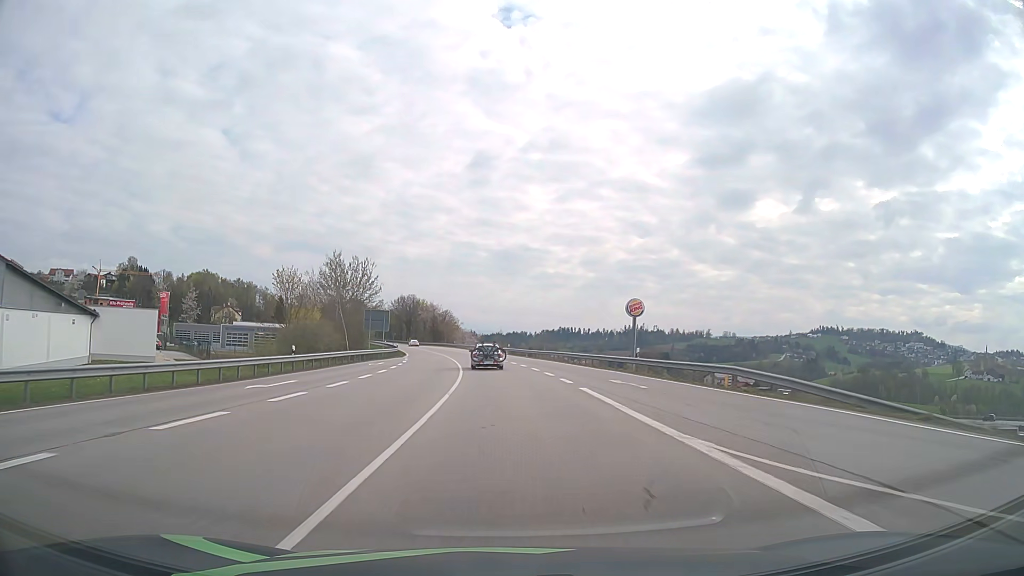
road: primary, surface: asphalt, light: Day
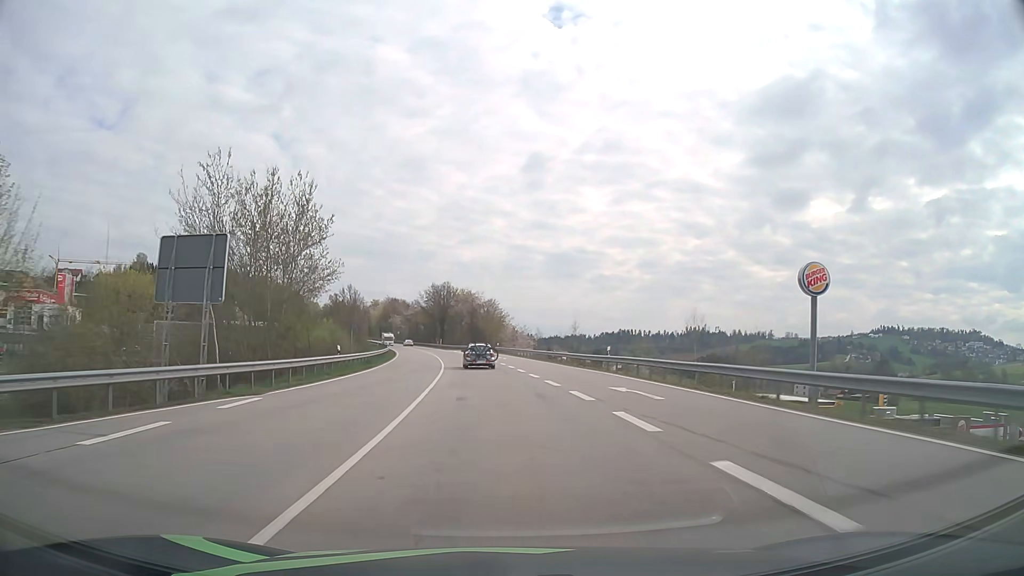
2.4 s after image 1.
(-1.9, +50.4) m; -5°
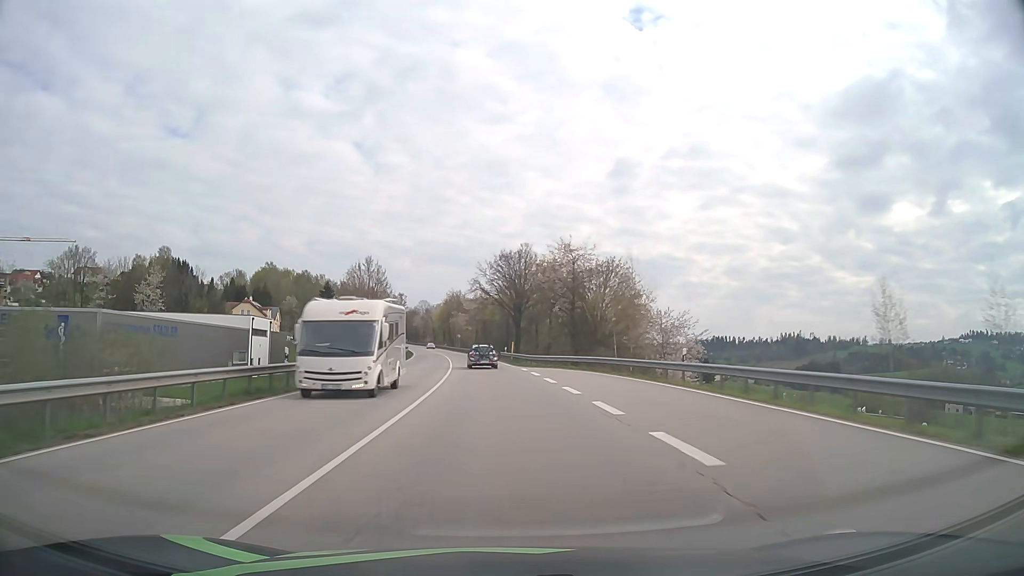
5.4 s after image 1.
(-4.3, +62.8) m; -8°
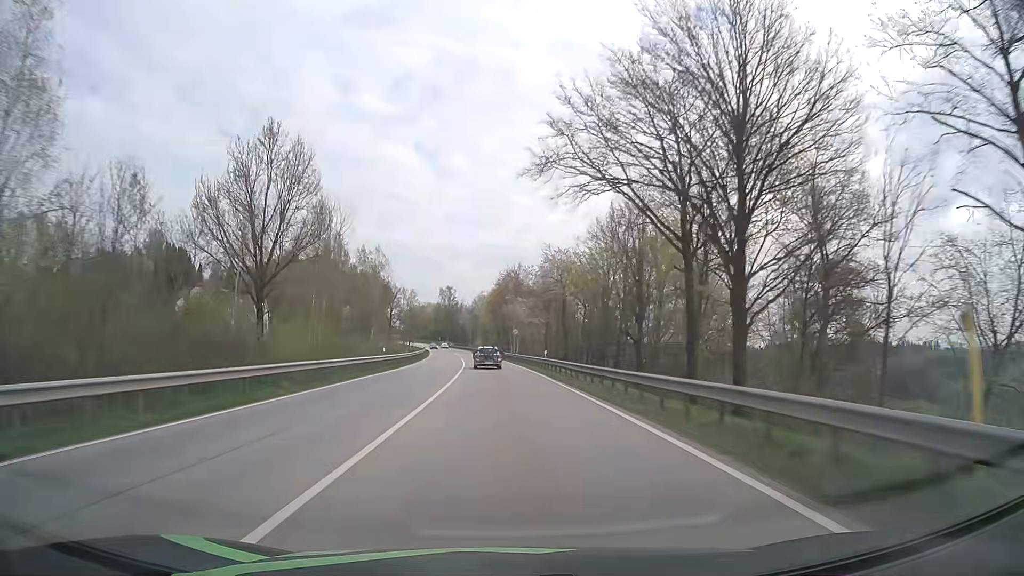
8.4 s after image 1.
(-3.4, +64.3) m; -6°
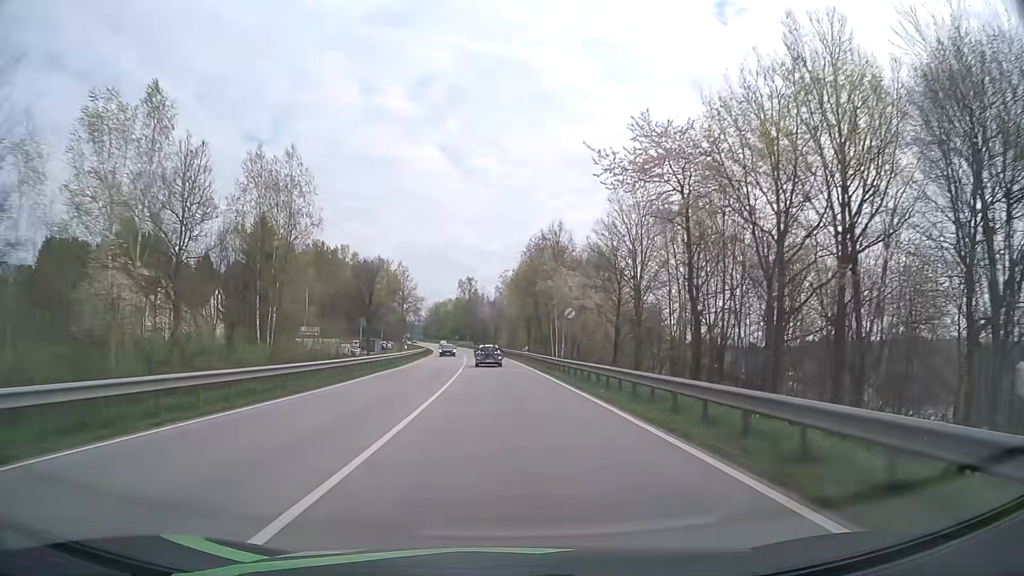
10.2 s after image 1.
(-0.7, +39.7) m; -2°
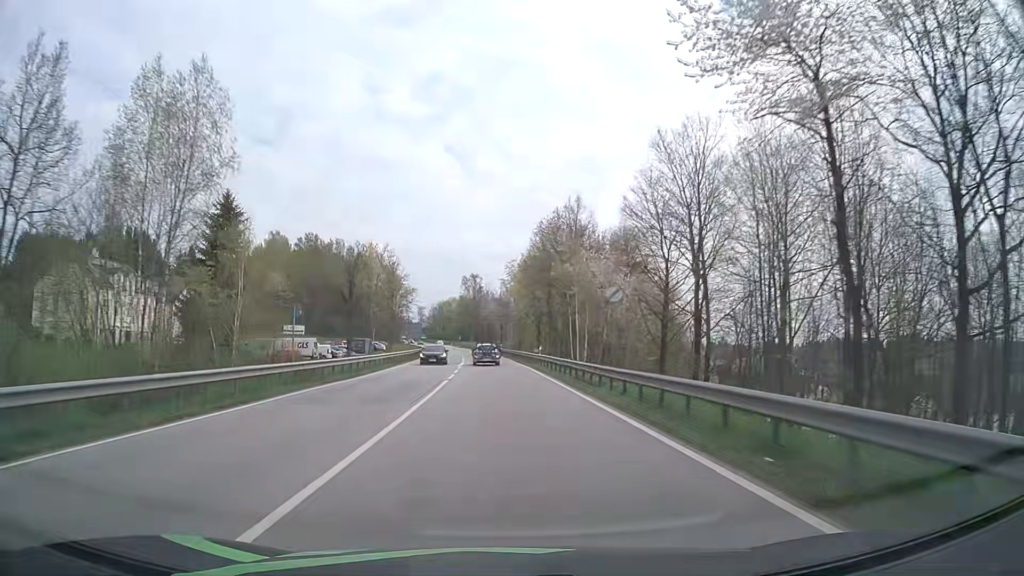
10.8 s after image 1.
(-0.1, +13.4) m; 0°
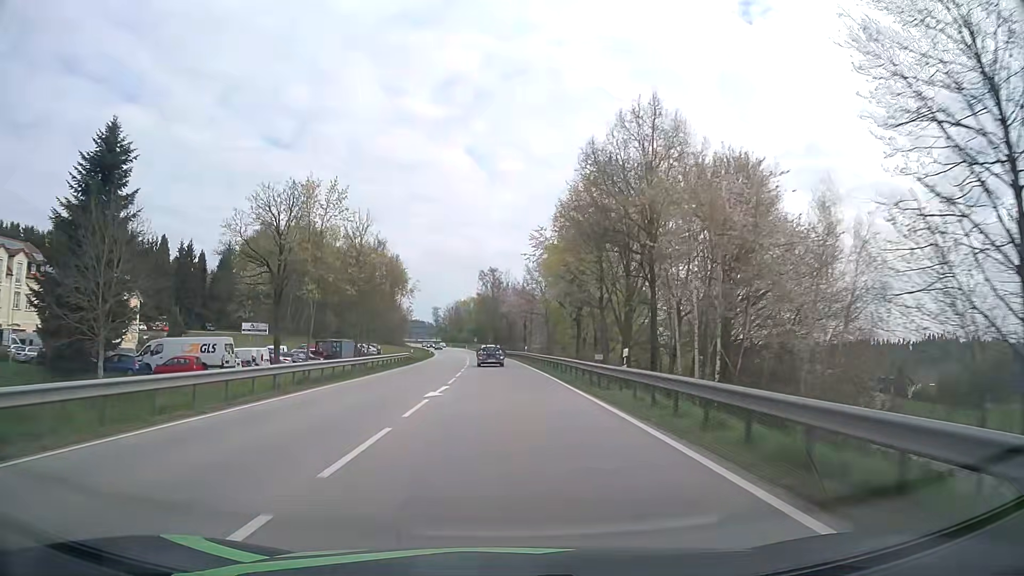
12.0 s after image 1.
(-0.5, +27.1) m; -2°
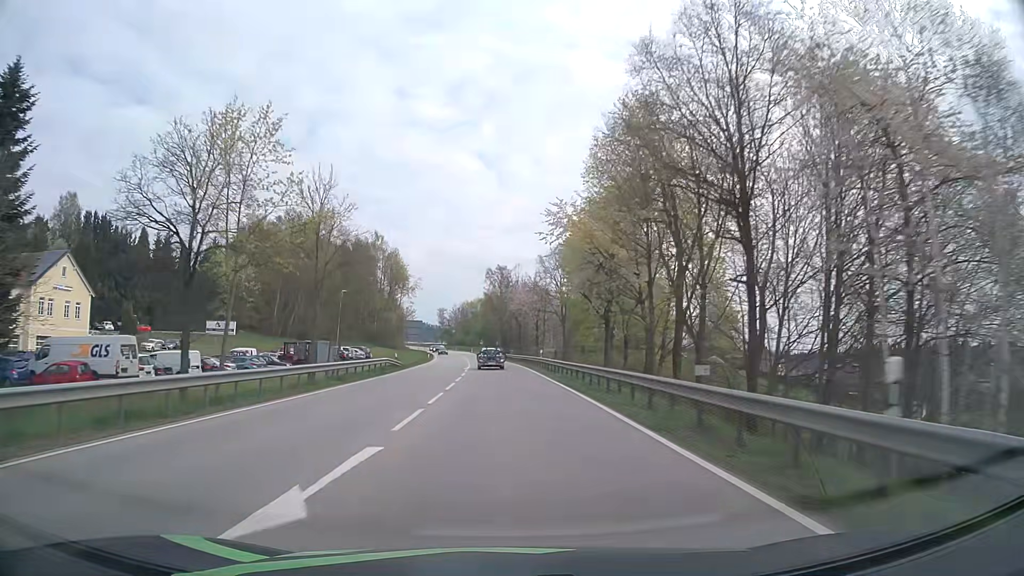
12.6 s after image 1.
(0.0, +13.7) m; -1°
(0, +10) (0, +20) (0, +30) (-1, +40) (-1, +50) (-1, +60) (-2, +70) (-2, +80) (-3, +90) (-4, +100) m
